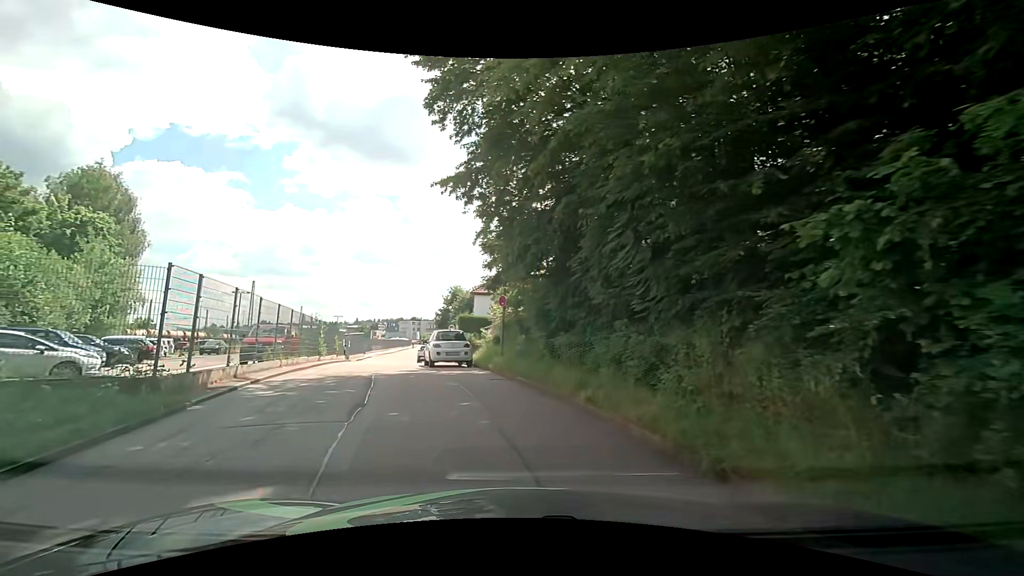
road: residential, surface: asphalt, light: Day
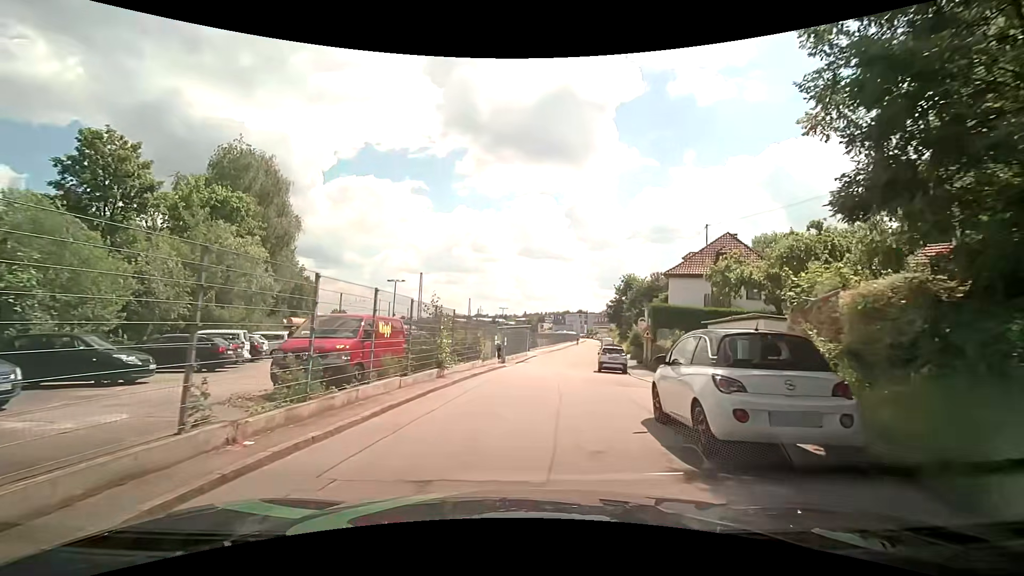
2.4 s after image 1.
(-2.9, +13.7) m; -19°
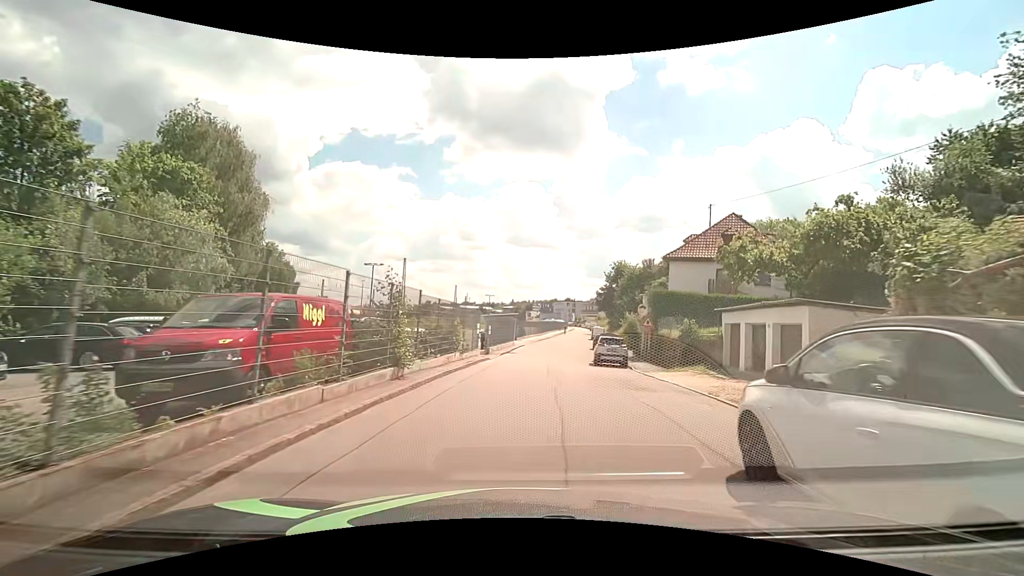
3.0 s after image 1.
(0.0, +3.9) m; +1°
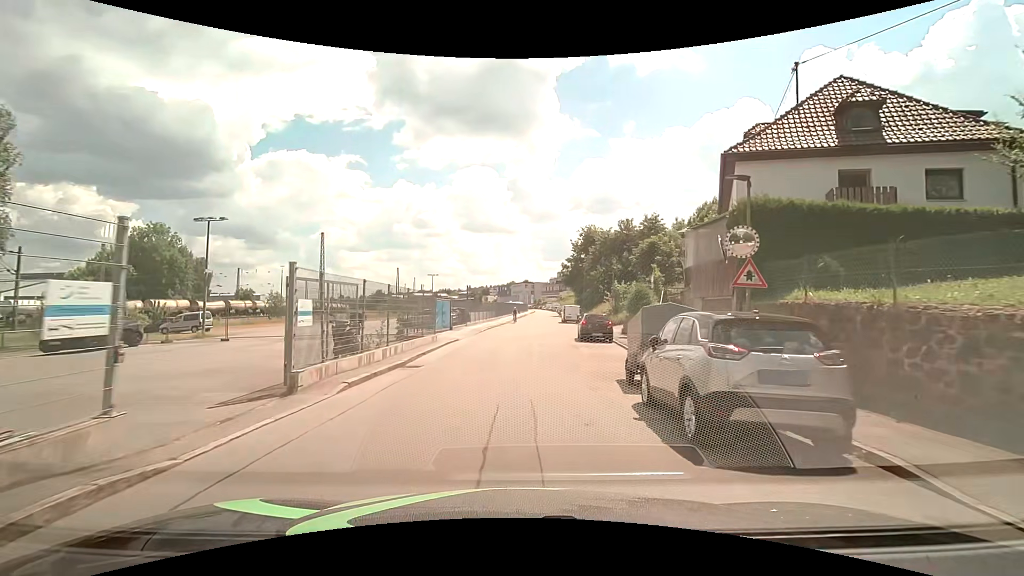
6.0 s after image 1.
(+1.9, +20.7) m; +6°
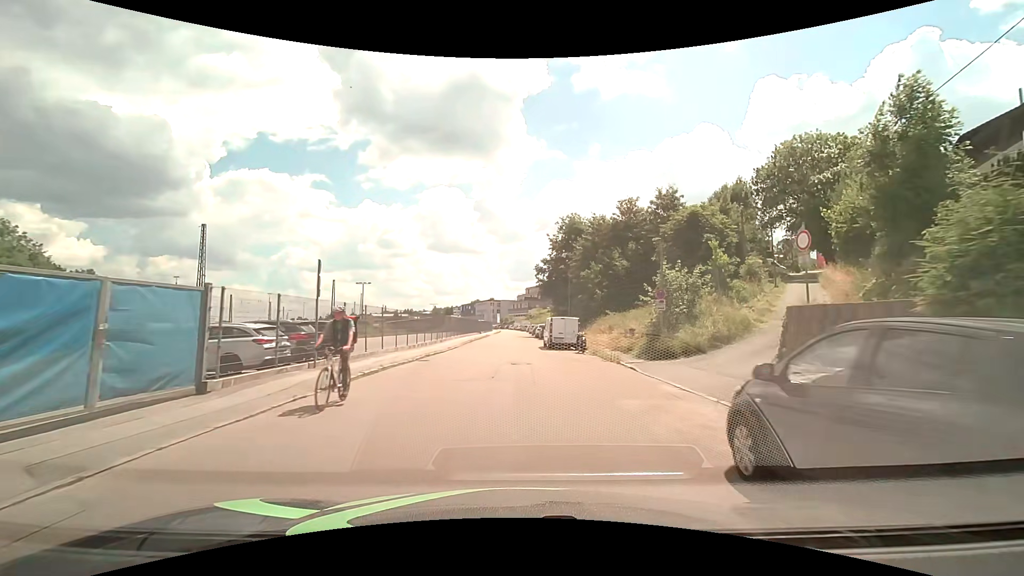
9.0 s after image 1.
(+0.7, +24.3) m; +4°
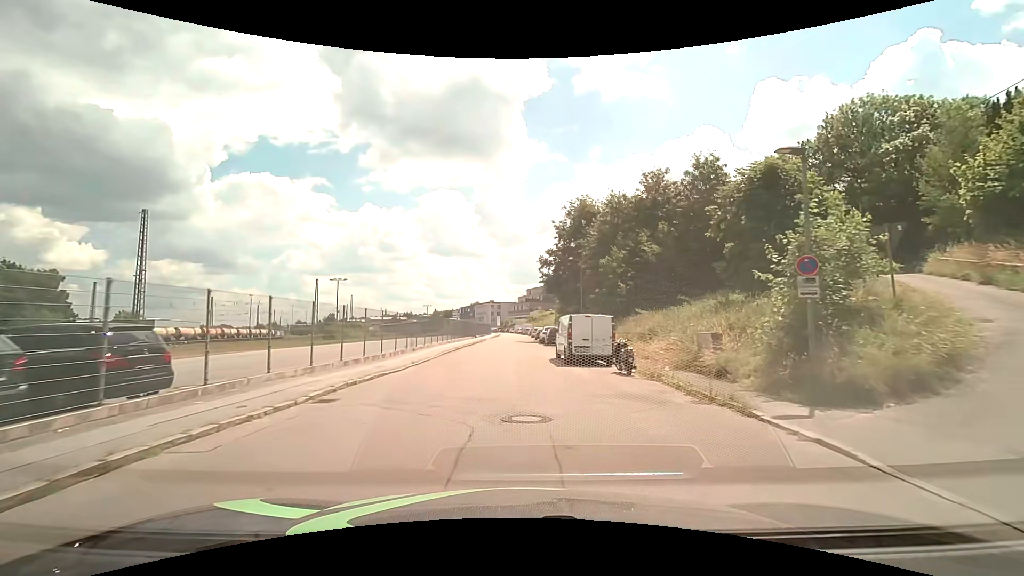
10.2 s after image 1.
(0.0, +10.7) m; 0°
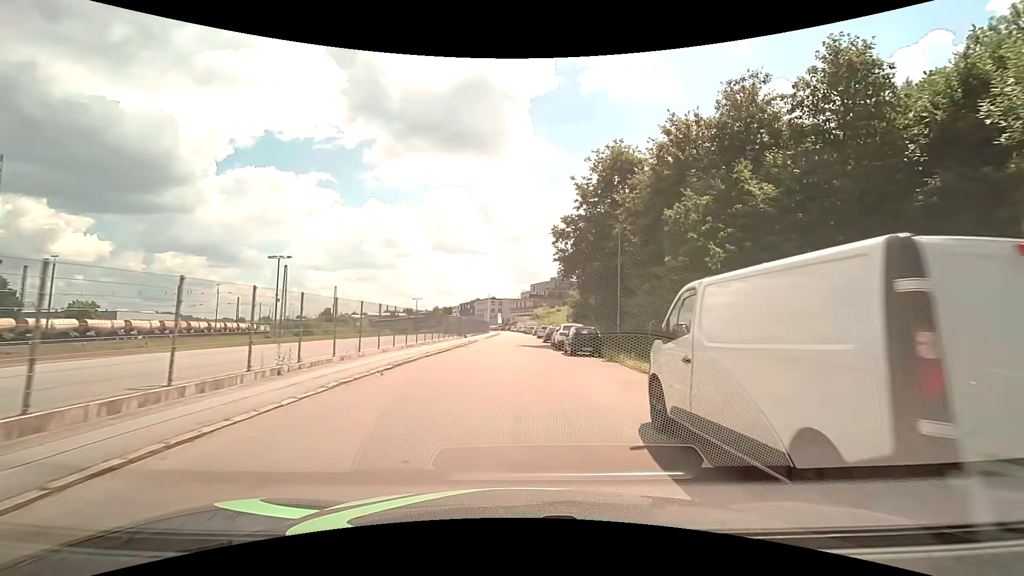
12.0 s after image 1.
(-0.2, +16.6) m; -1°
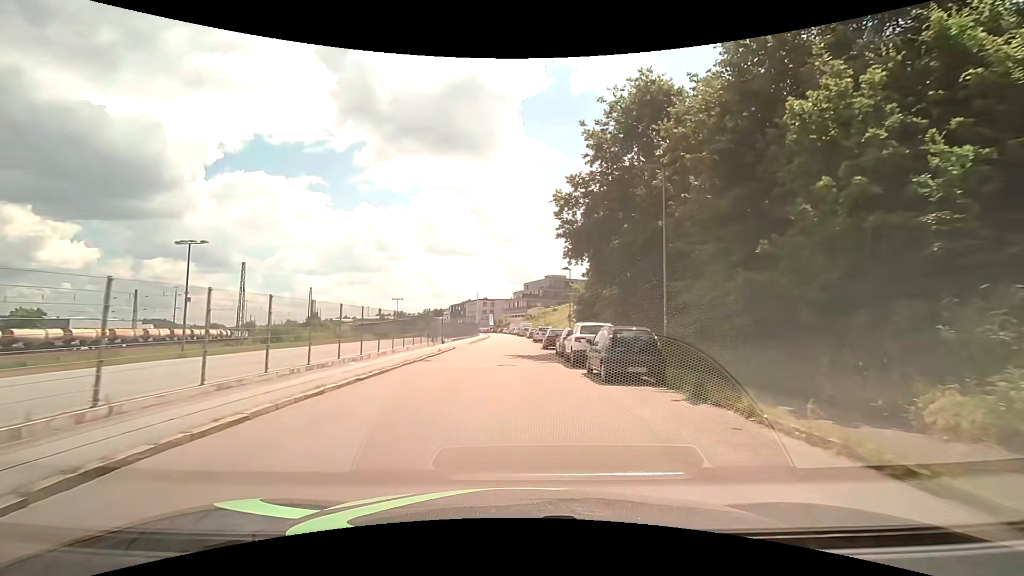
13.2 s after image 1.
(+0.2, +11.5) m; +1°
(0, +10) (0, +20) (0, +30) (0, +40) (-1, +50) (-1, +60) (-1, +70) (-1, +80) (-2, +90) (-2, +100) m
